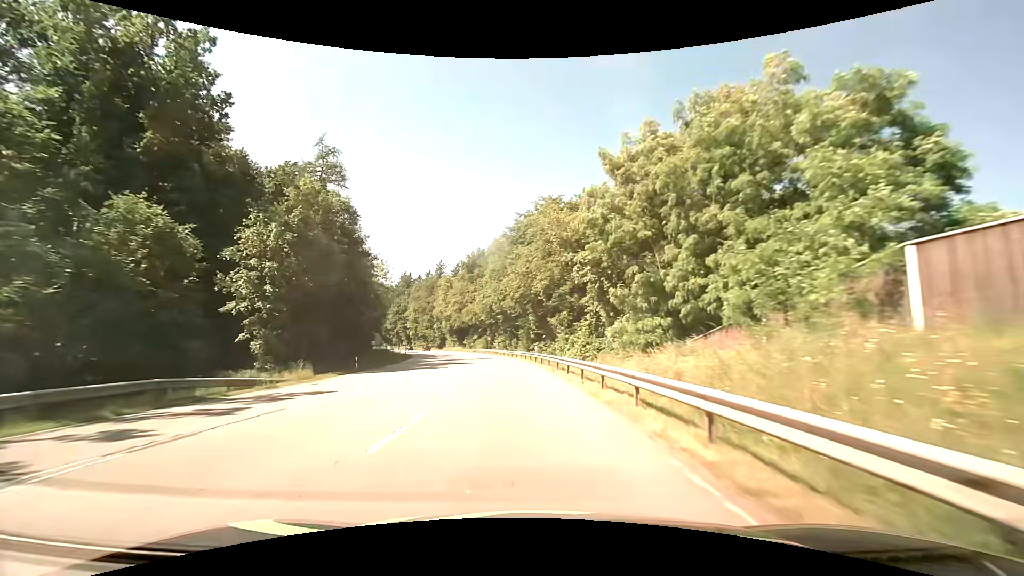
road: secondary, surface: asphalt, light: Day
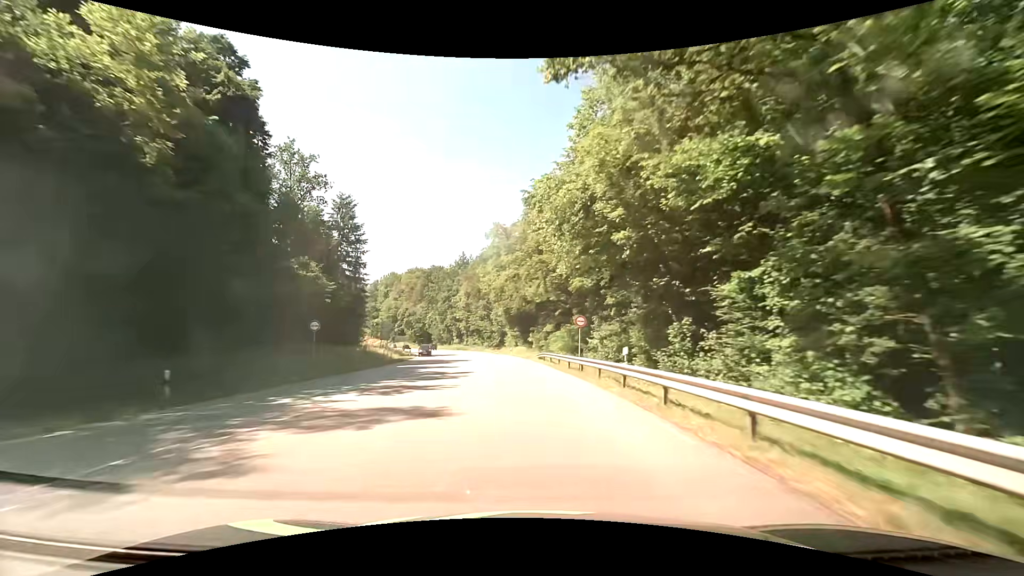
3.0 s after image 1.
(-5.3, +59.4) m; -10°
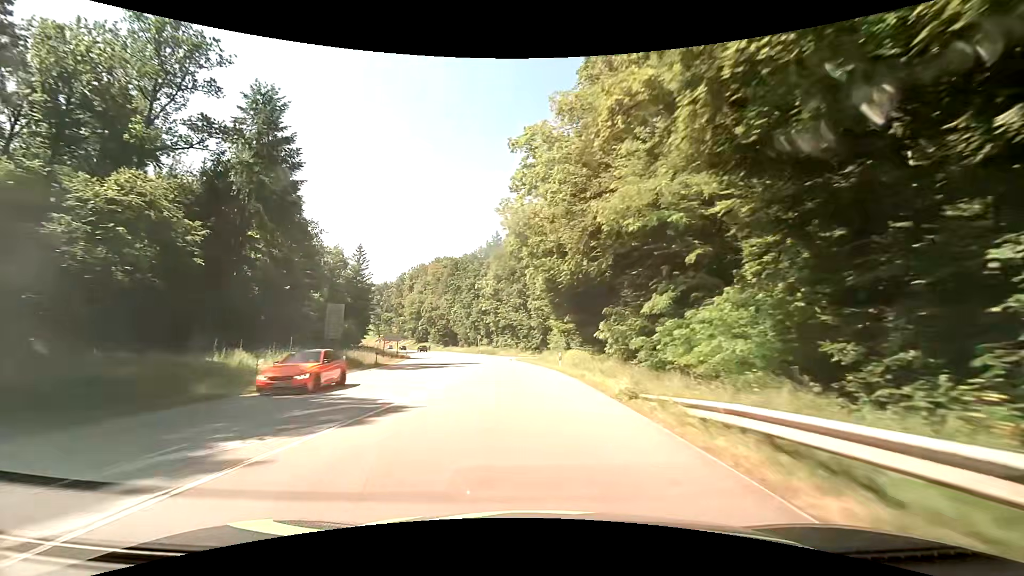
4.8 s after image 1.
(-1.3, +36.1) m; -5°
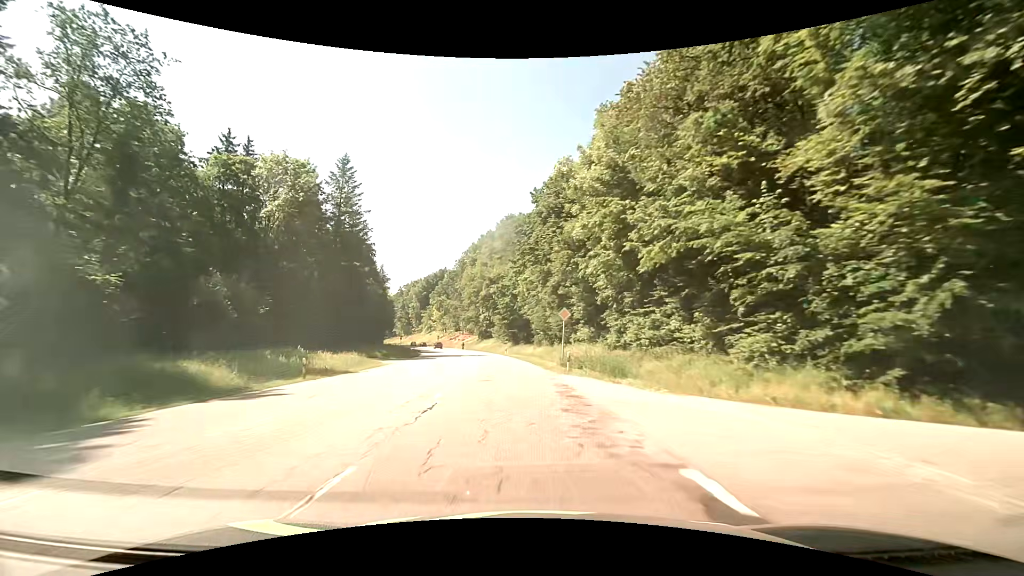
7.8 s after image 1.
(-5.9, +61.7) m; -11°
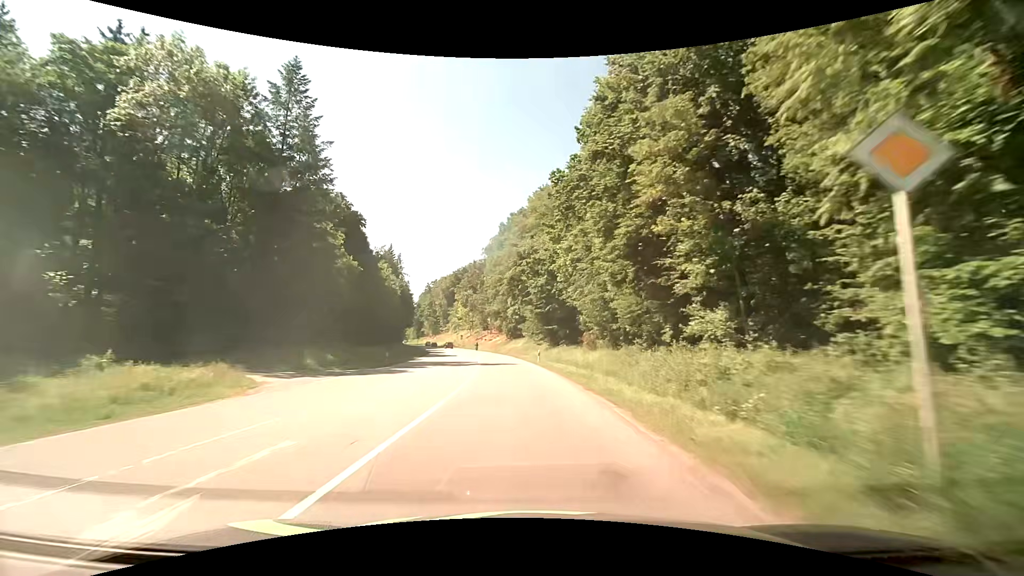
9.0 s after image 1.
(-0.9, +24.0) m; -4°
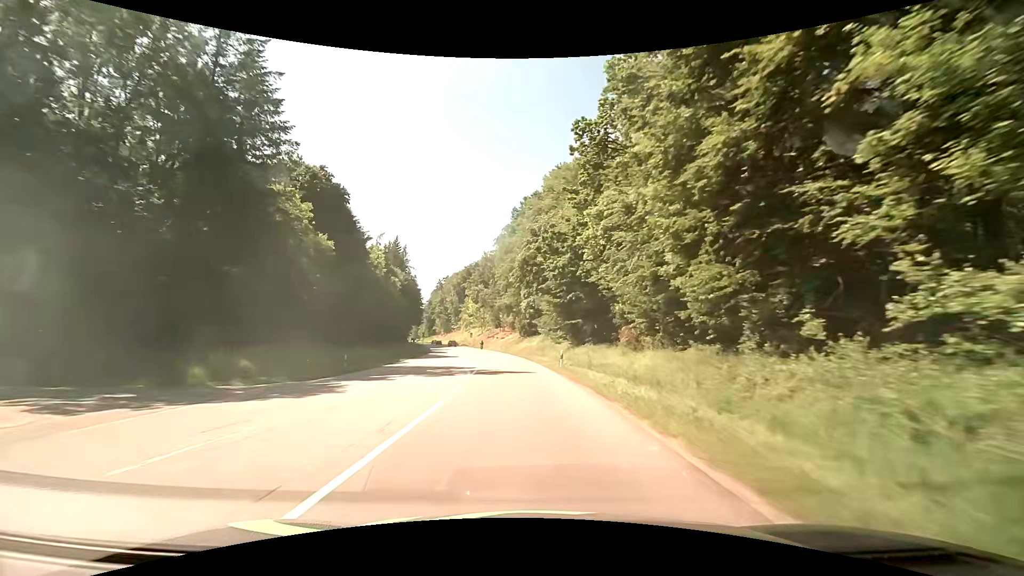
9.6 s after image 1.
(-0.3, +11.7) m; -2°
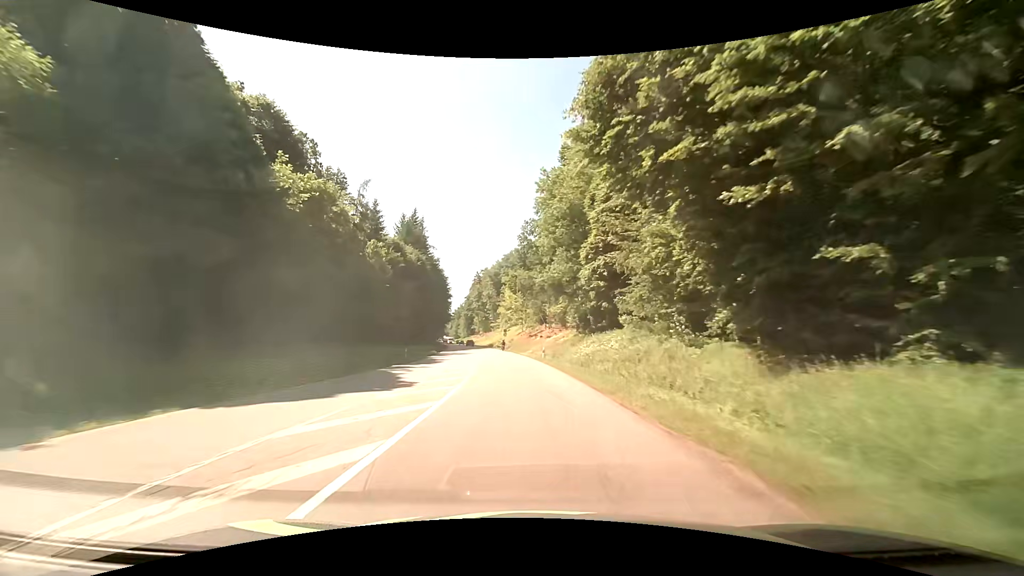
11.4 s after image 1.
(-1.7, +33.5) m; -6°
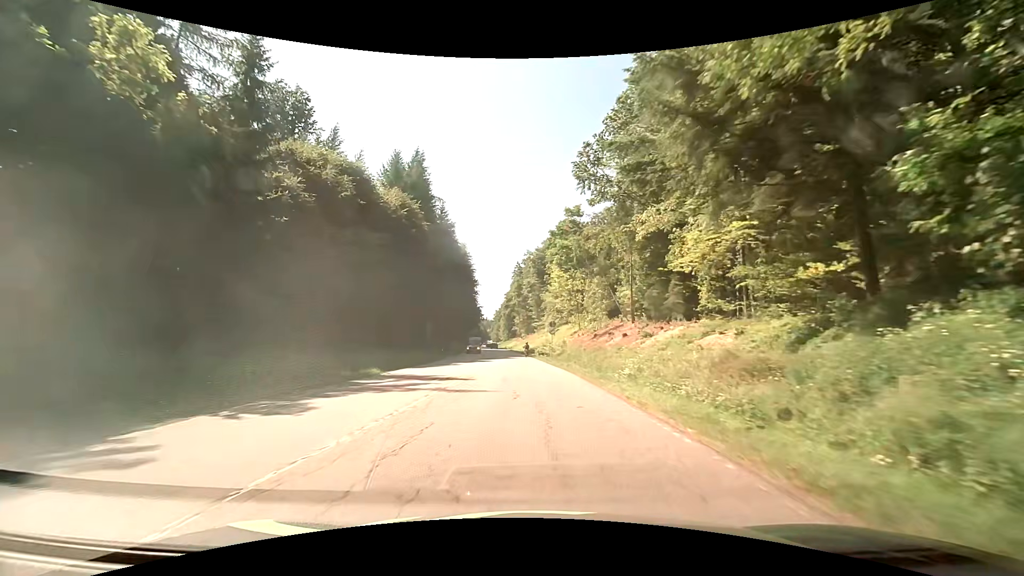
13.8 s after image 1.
(-2.2, +40.0) m; -5°
(0, +10) (0, +20) (-1, +30) (-1, +40) (-2, +50) (-2, +60) (-3, +70) (-4, +80) (-5, +90) (-6, +100) m
